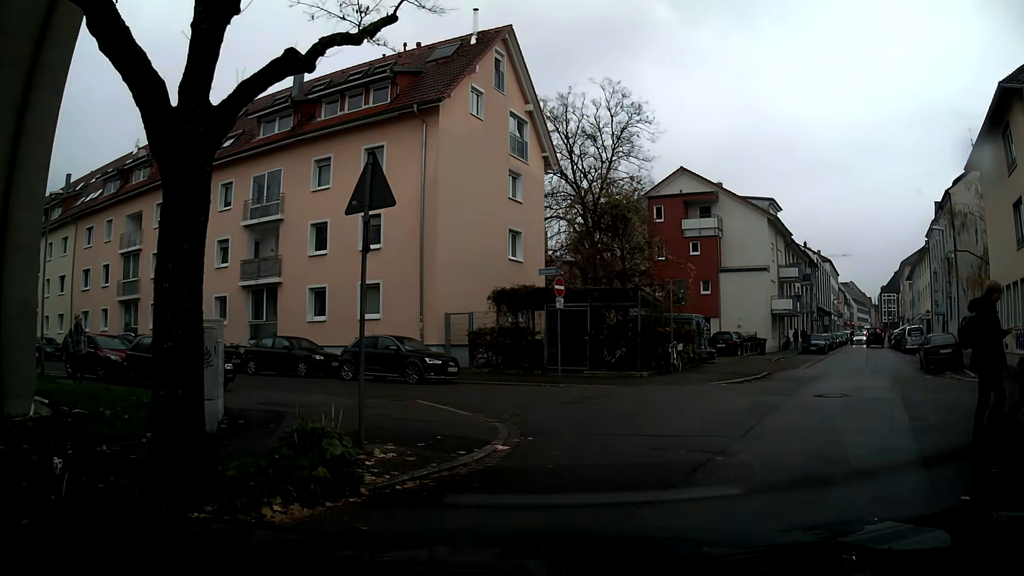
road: residential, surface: asphalt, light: Day
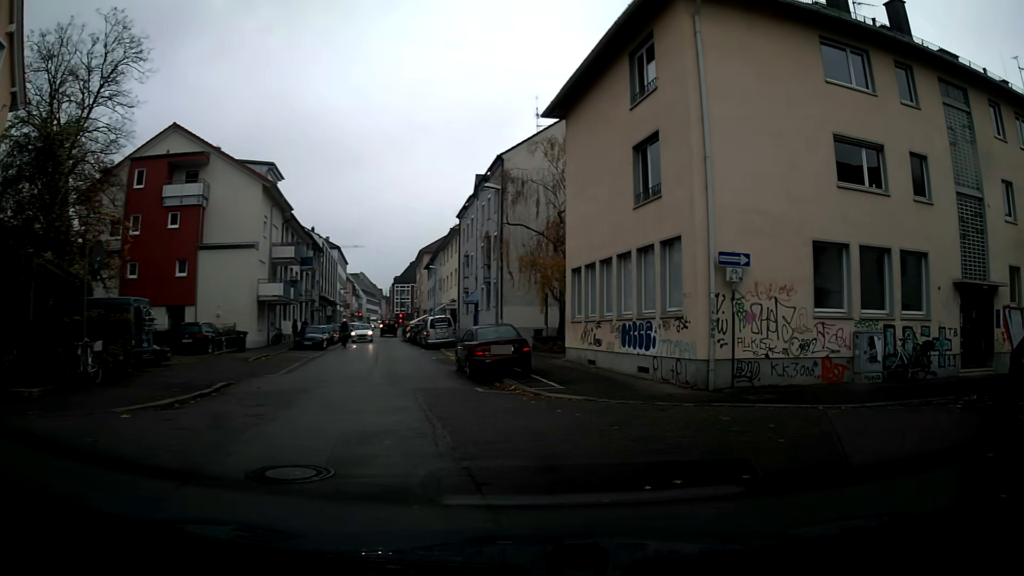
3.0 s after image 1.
(+3.1, +8.1) m; +41°
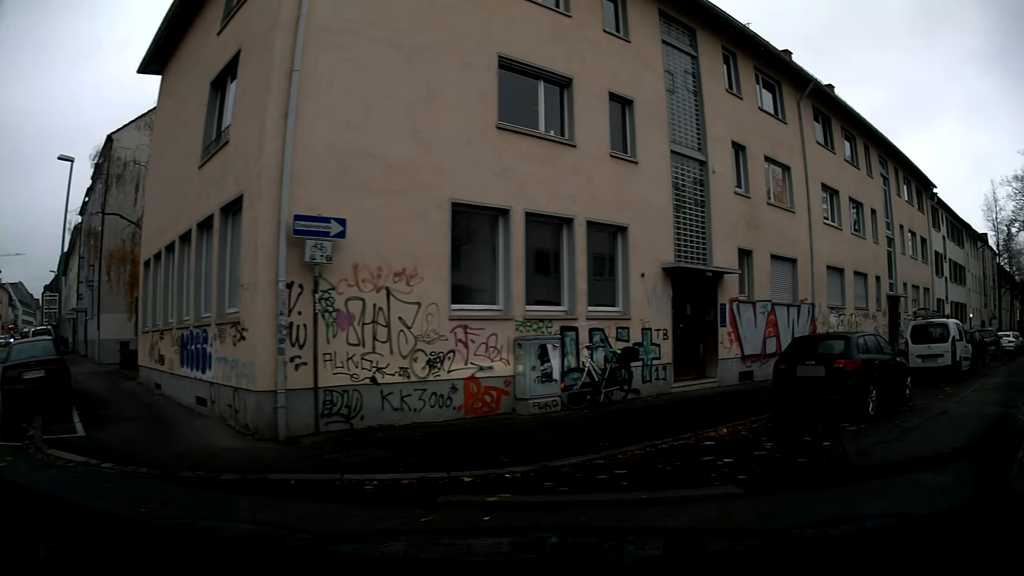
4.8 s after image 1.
(+1.7, +5.2) m; +37°
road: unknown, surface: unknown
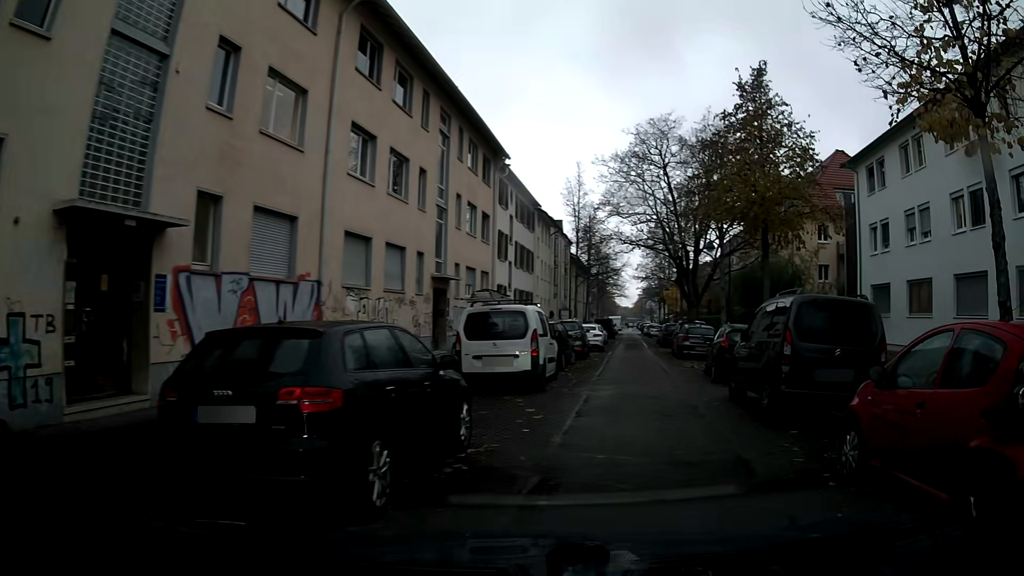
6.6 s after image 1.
(+1.9, +6.0) m; +31°
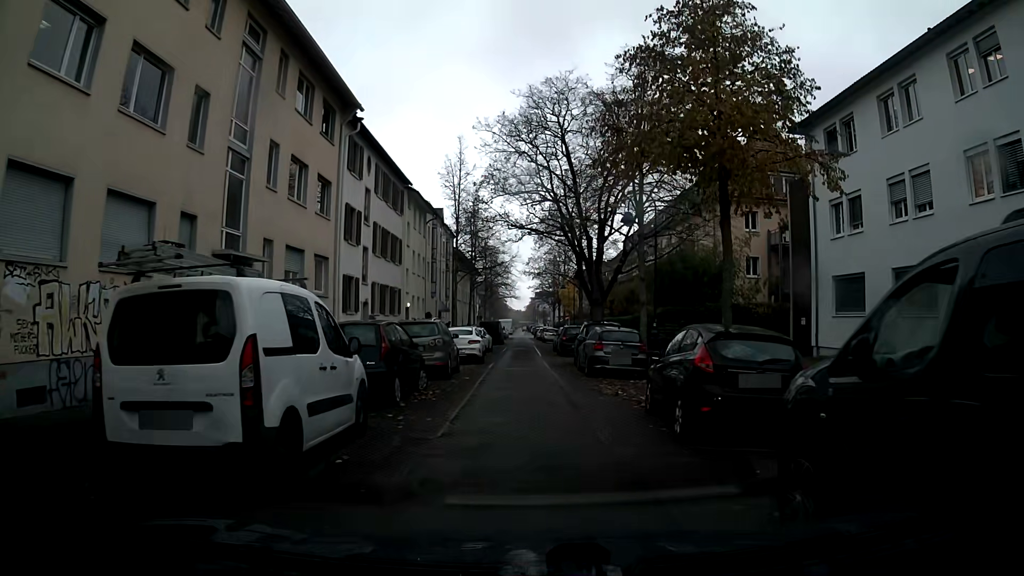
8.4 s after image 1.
(+0.8, +8.5) m; +7°
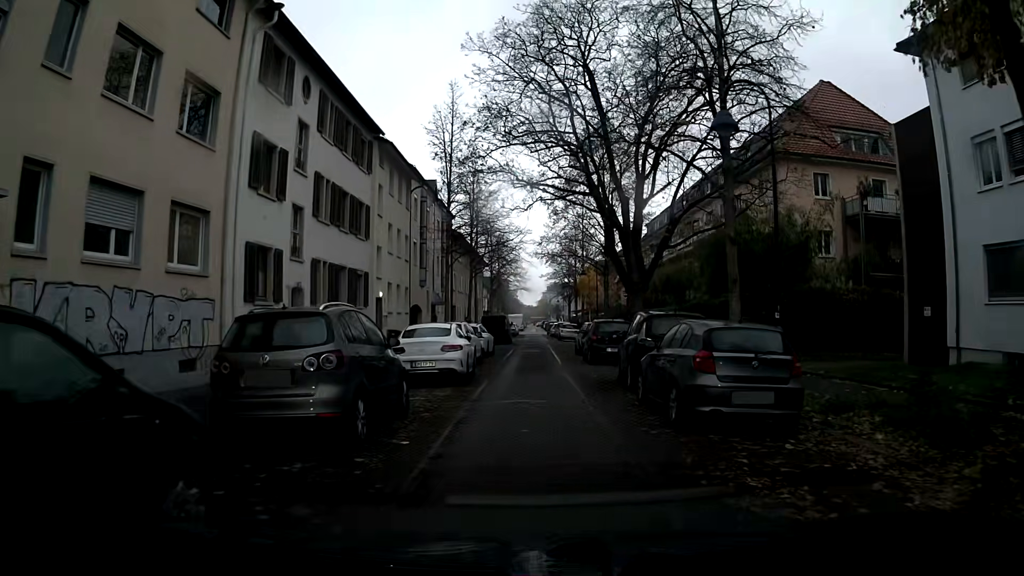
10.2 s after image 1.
(-0.4, +10.3) m; -2°
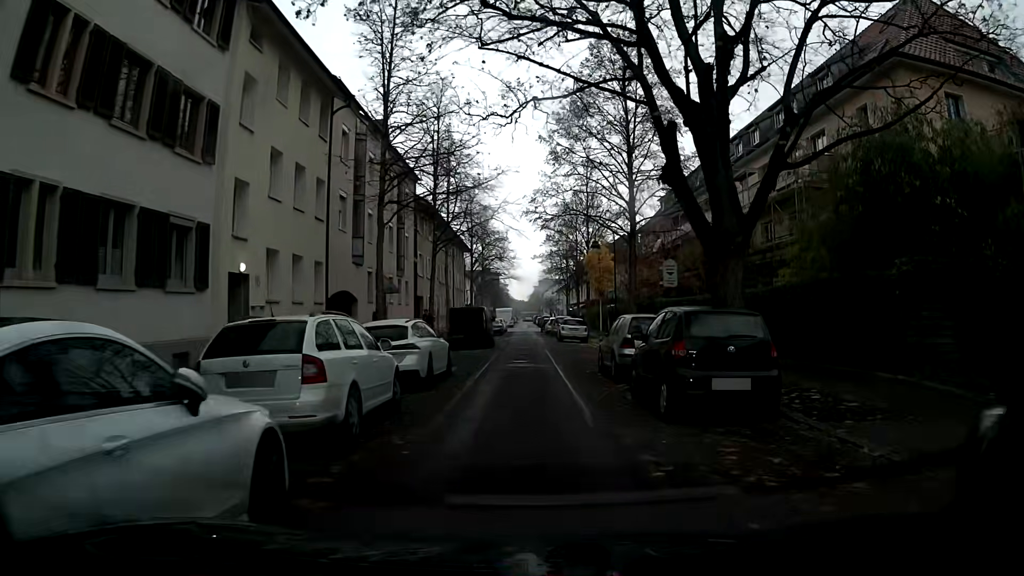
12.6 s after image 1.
(+0.1, +14.0) m; +1°
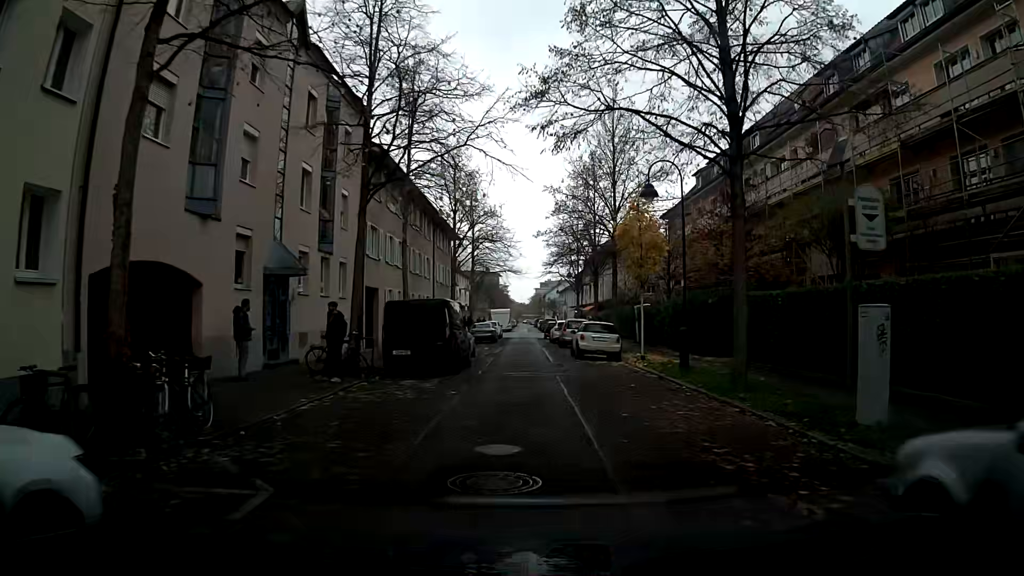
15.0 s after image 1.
(0.0, +14.2) m; 0°
(0, +10) (0, +20) (0, +30) (-1, +40) (-1, +50) (-1, +60) (0, +70) (-1, +80) (-1, +90) (-1, +100) m
